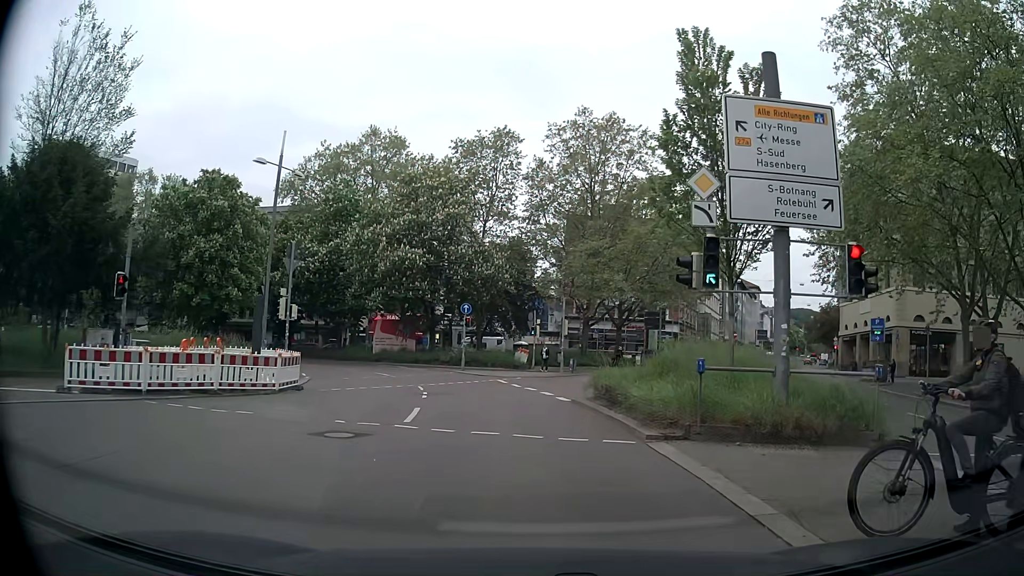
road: primary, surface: asphalt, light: Day
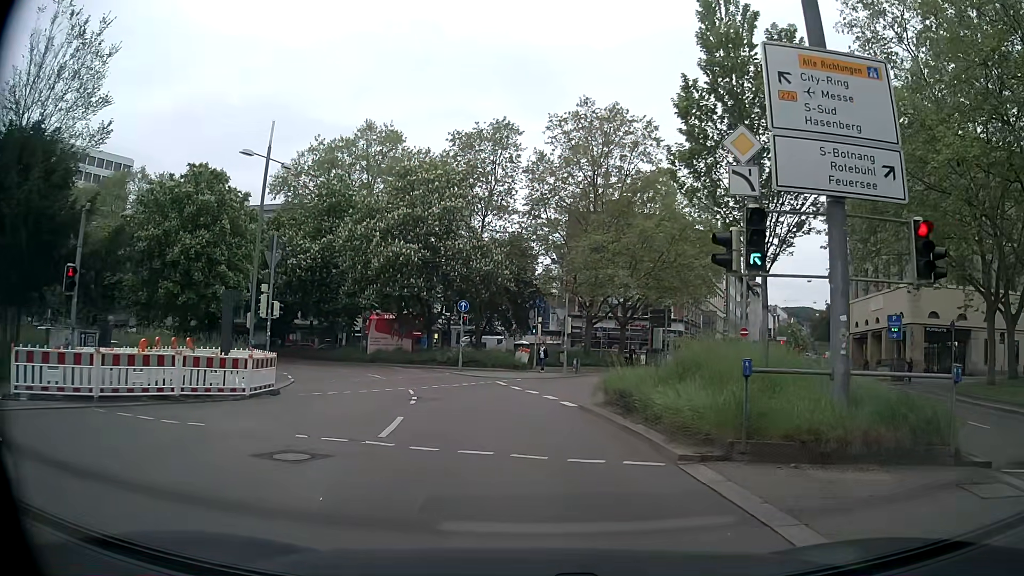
(0.0, +2.3) m; +1°
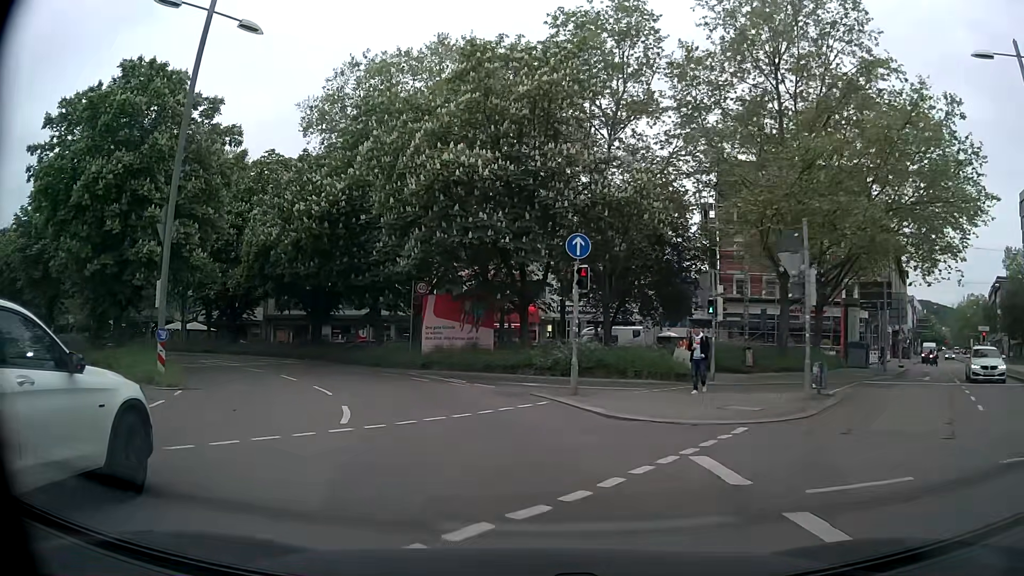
(-1.7, +20.9) m; -11°
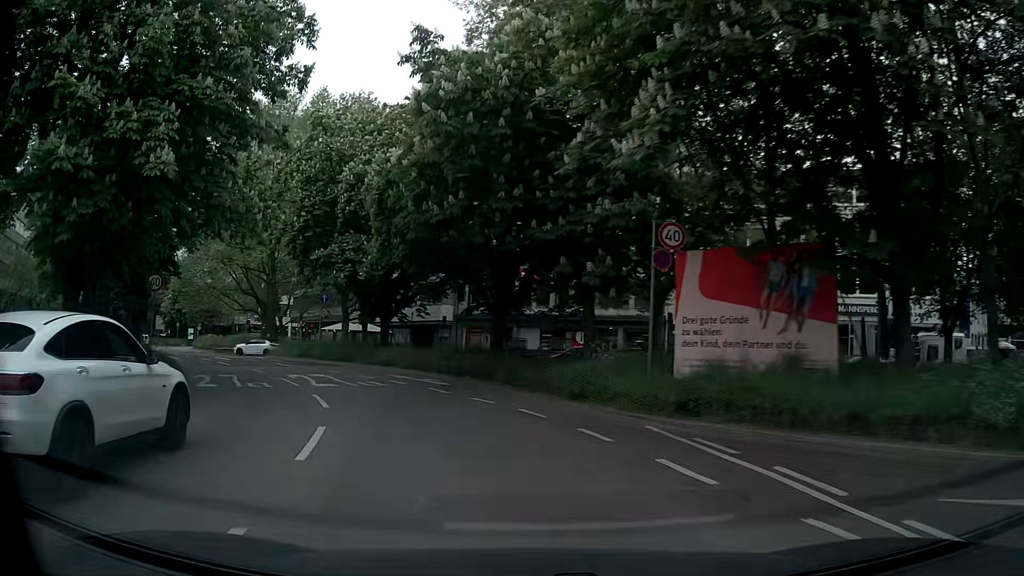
(-2.5, +16.0) m; -20°
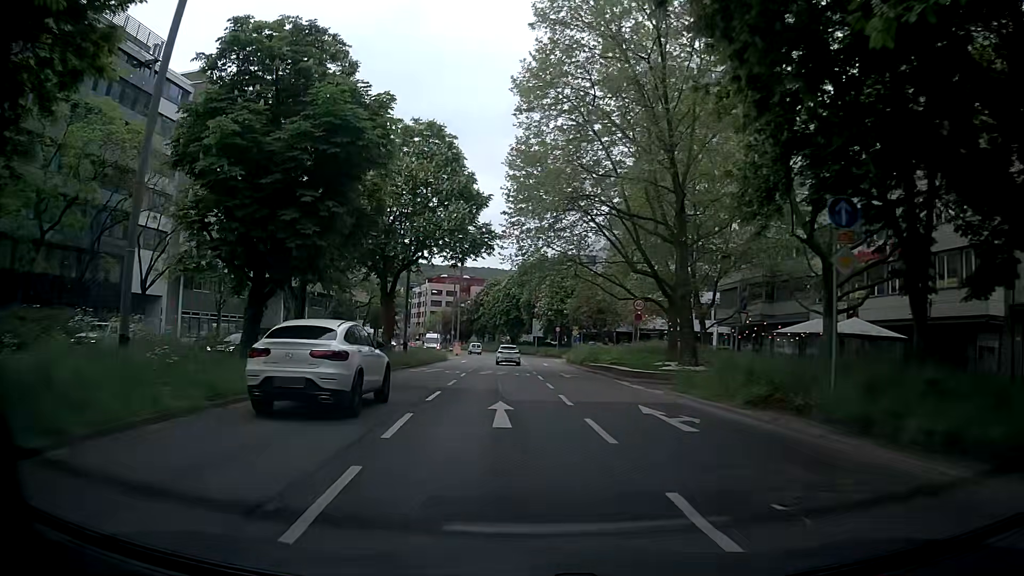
(-9.2, +27.4) m; -35°
(0, +10) (-1, +20) (-1, +30) (-2, +40) (-2, +50) (-3, +60) (-3, +70) (-4, +80) (-5, +90) (-7, +100) m
